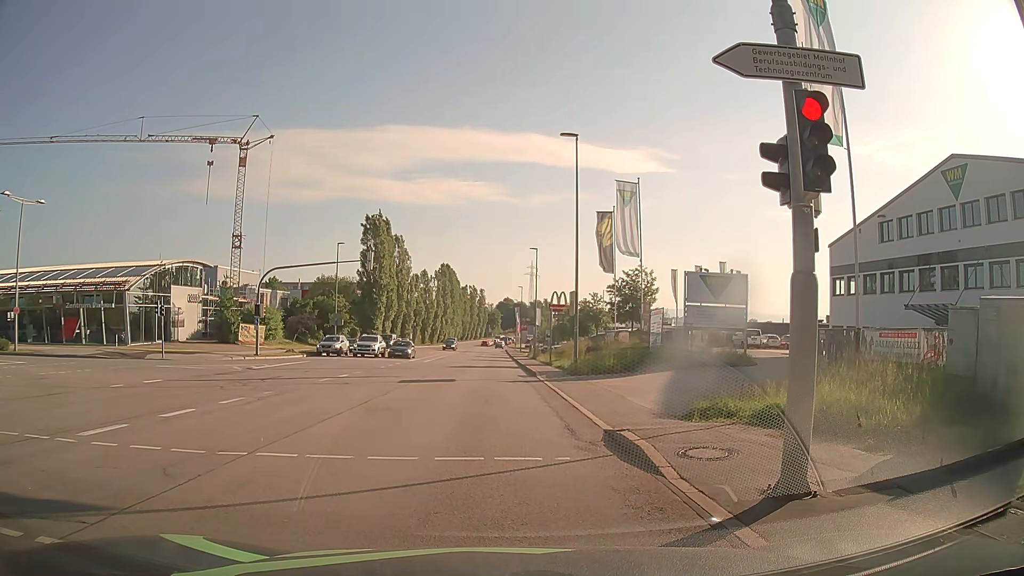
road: secondary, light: Day
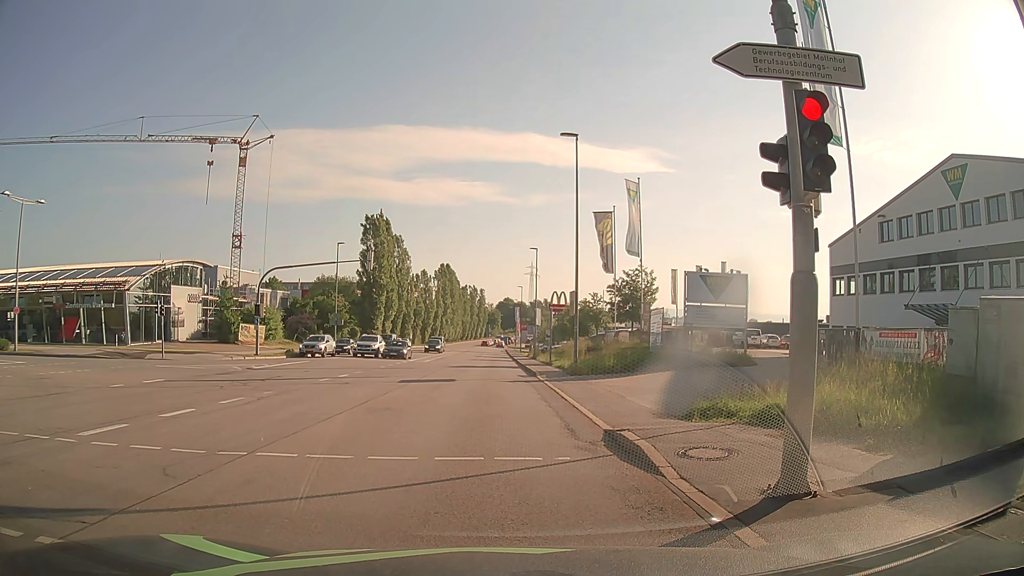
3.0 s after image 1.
(0.0, 0.0) m; 0°
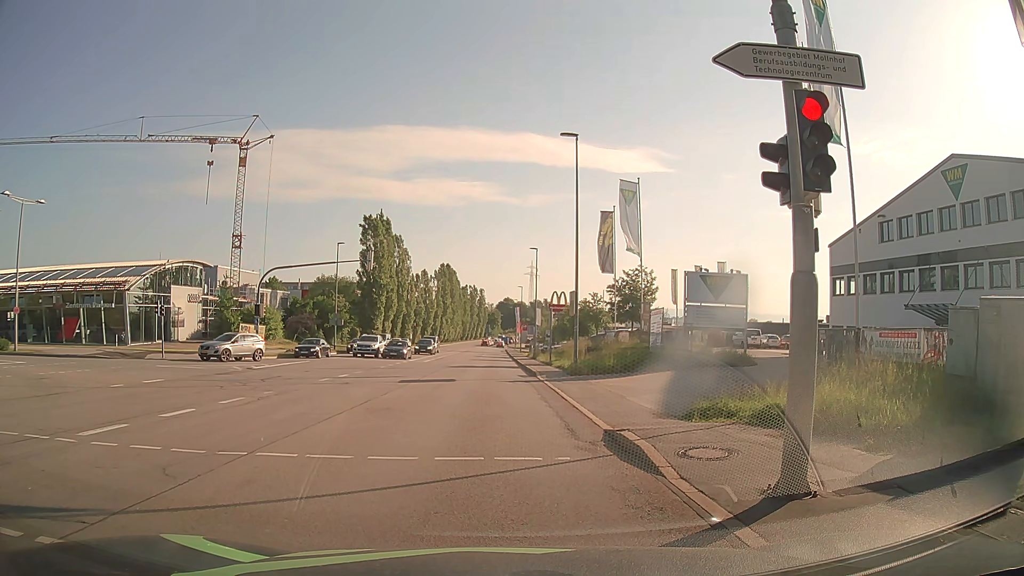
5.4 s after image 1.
(0.0, 0.0) m; 0°
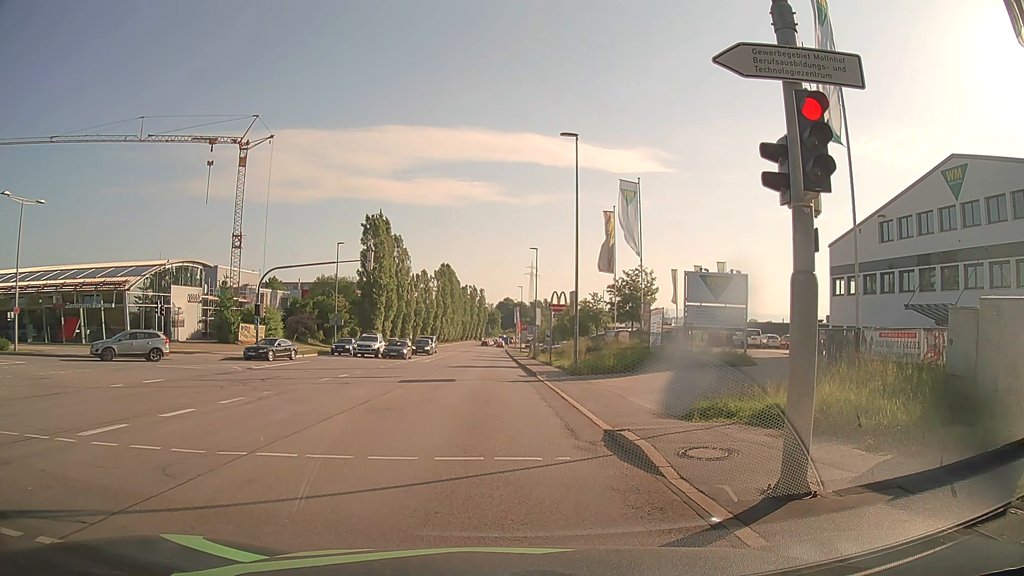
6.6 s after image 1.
(0.0, 0.0) m; 0°
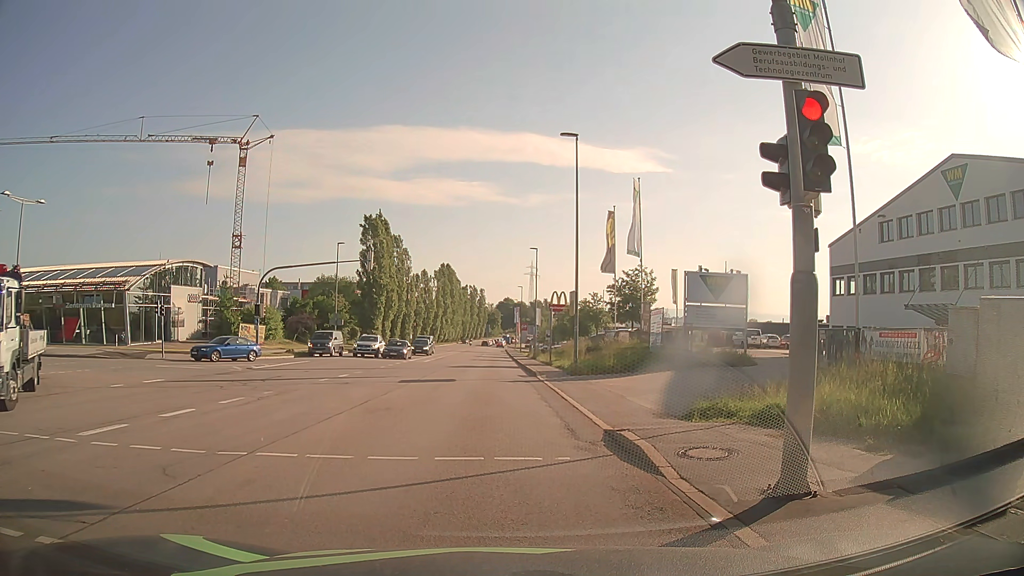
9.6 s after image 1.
(0.0, 0.0) m; 0°
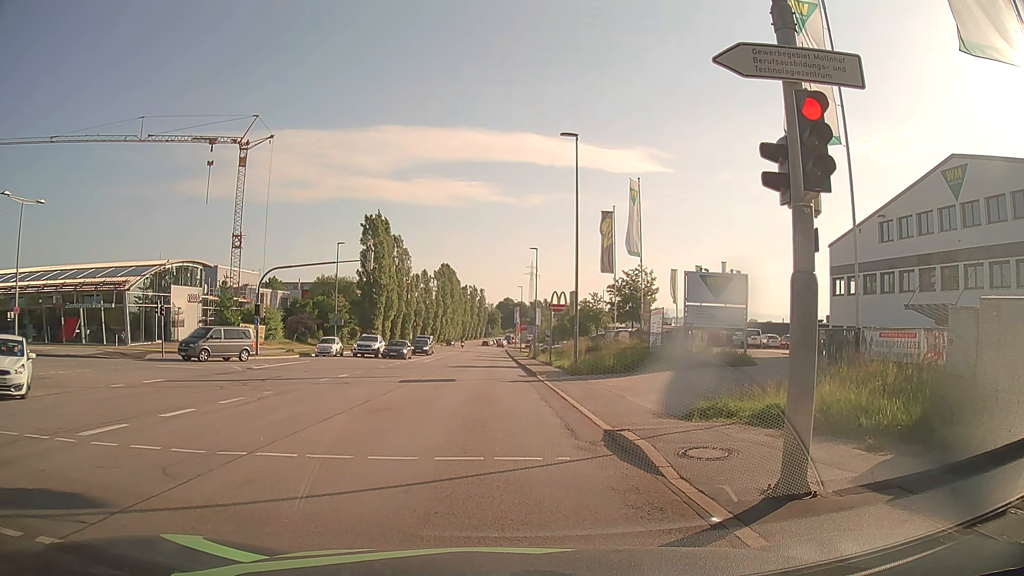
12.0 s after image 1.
(0.0, 0.0) m; 0°
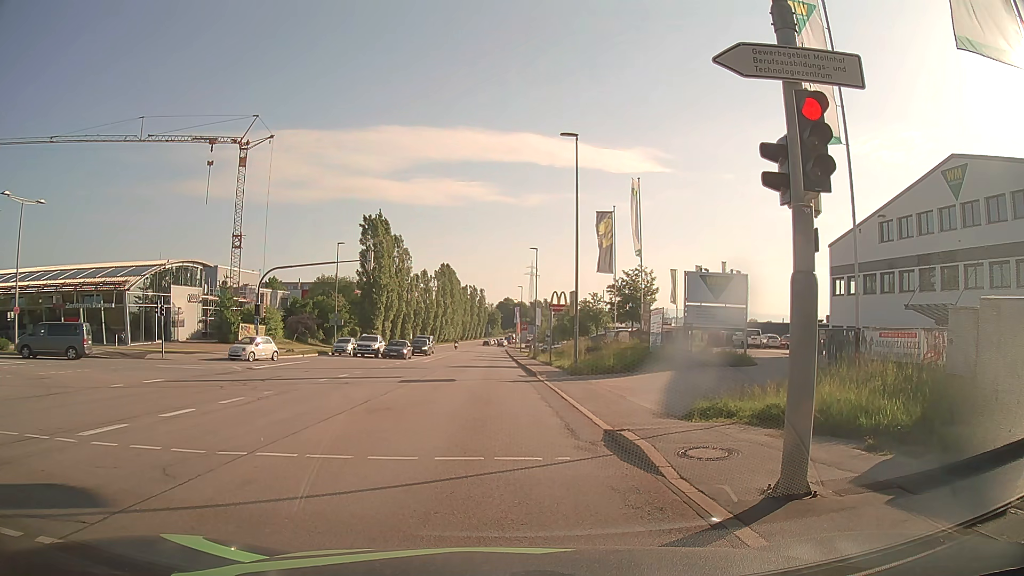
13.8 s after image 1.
(0.0, 0.0) m; 0°
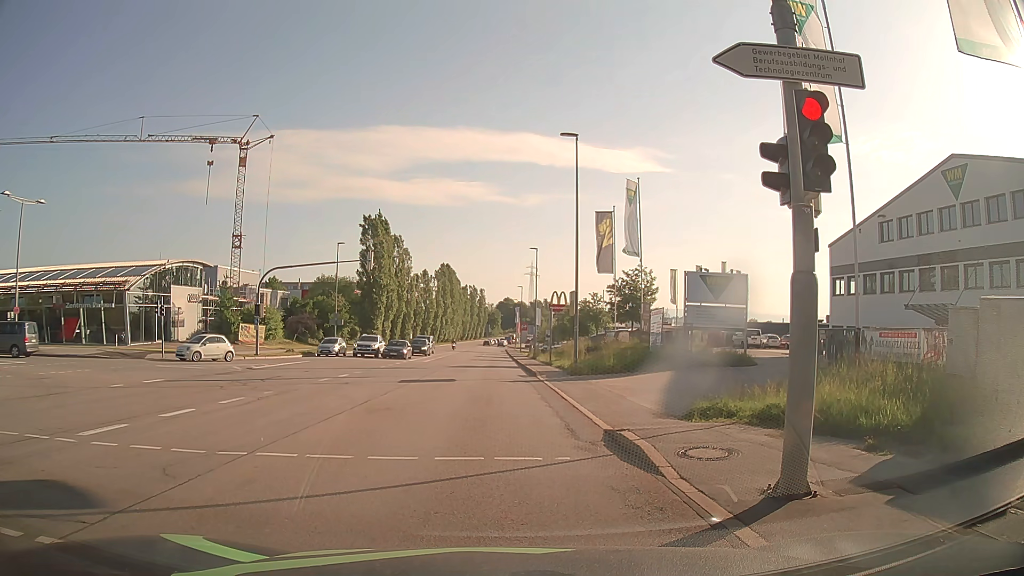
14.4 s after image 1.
(0.0, 0.0) m; 0°
(0, +10) (-1, +20) (-1, +30) (-2, +40) (-2, +50) (-2, +60) (-3, +70) (-3, +80) (-3, +90) (-4, +100) m
